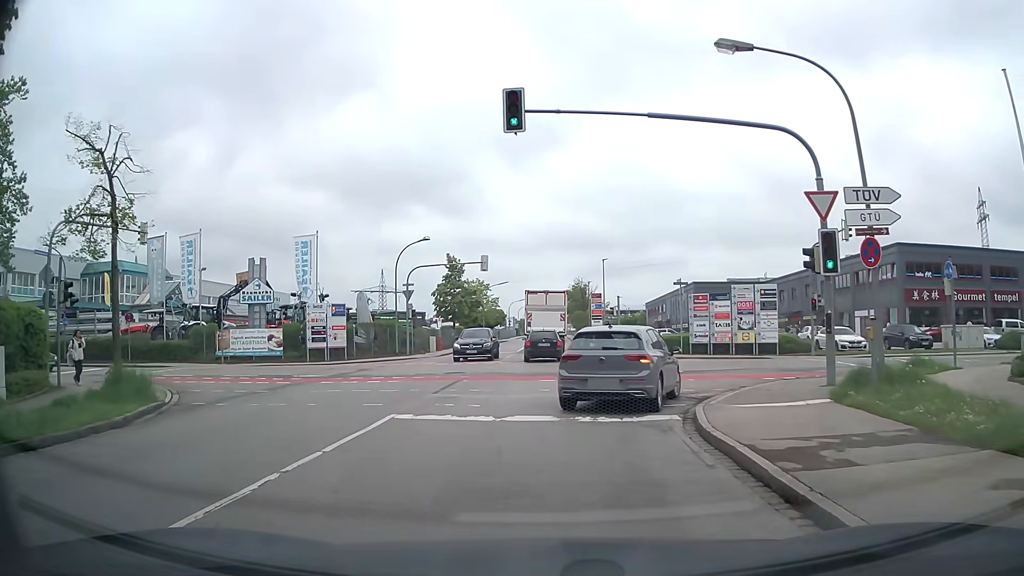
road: residential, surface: asphalt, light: Day
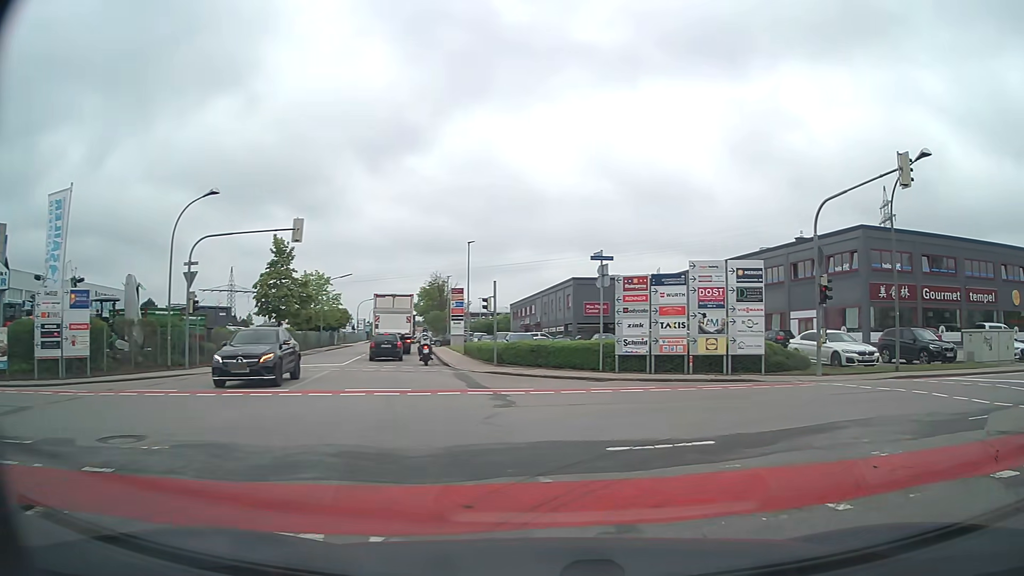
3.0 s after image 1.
(+0.4, +14.6) m; +13°
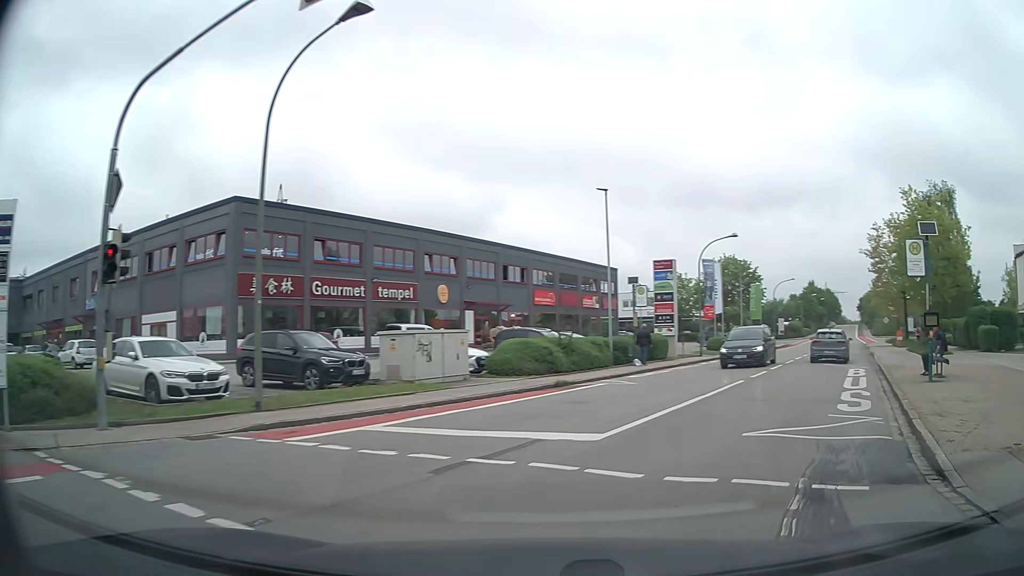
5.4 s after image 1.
(+4.6, +10.5) m; +51°
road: tertiary
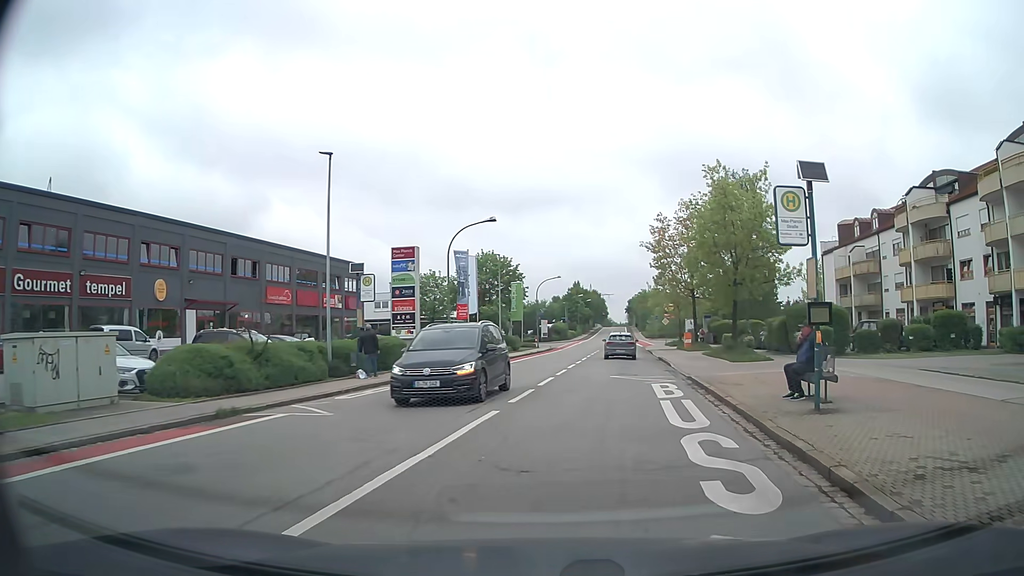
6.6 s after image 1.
(+1.6, +6.7) m; +21°
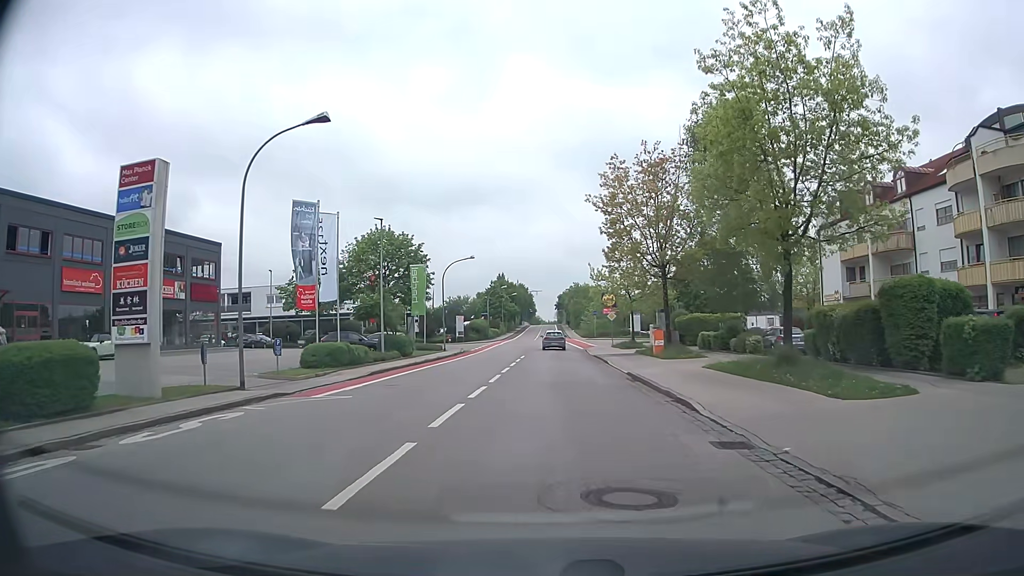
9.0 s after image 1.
(+1.4, +17.1) m; +6°
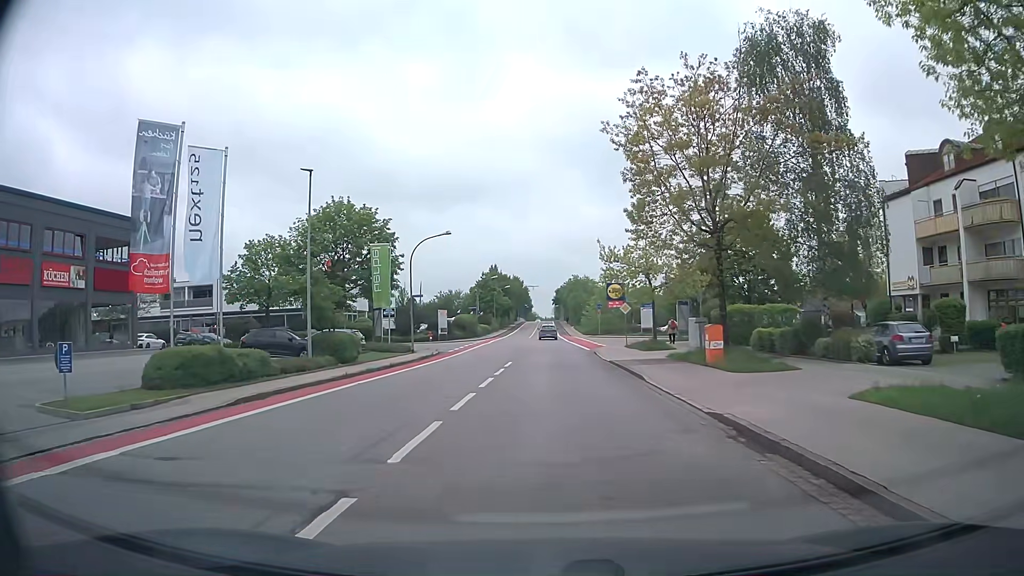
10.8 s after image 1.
(0.0, +11.5) m; 0°
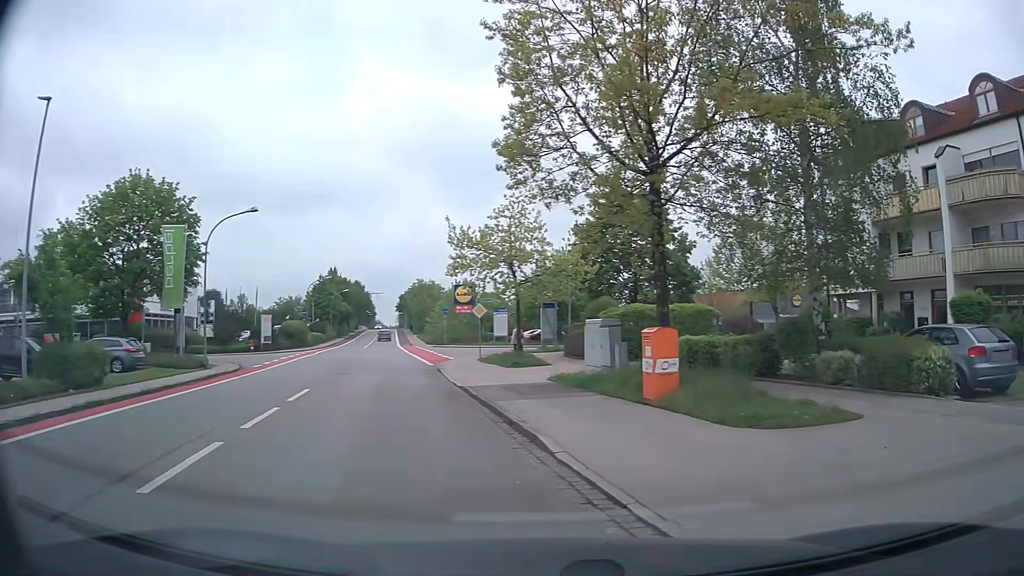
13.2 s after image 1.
(+0.4, +9.9) m; +12°
